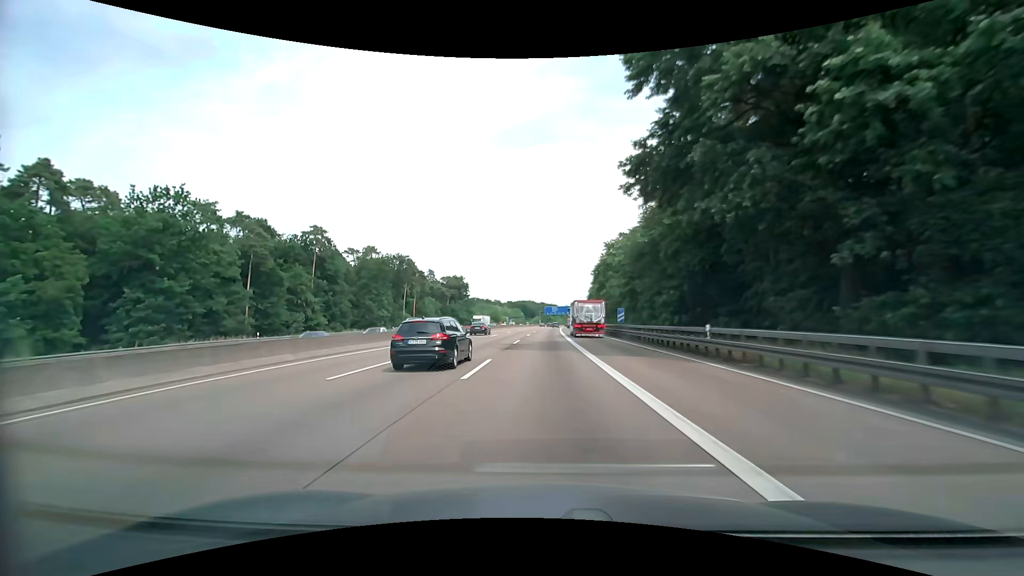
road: motorway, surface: asphalt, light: Day
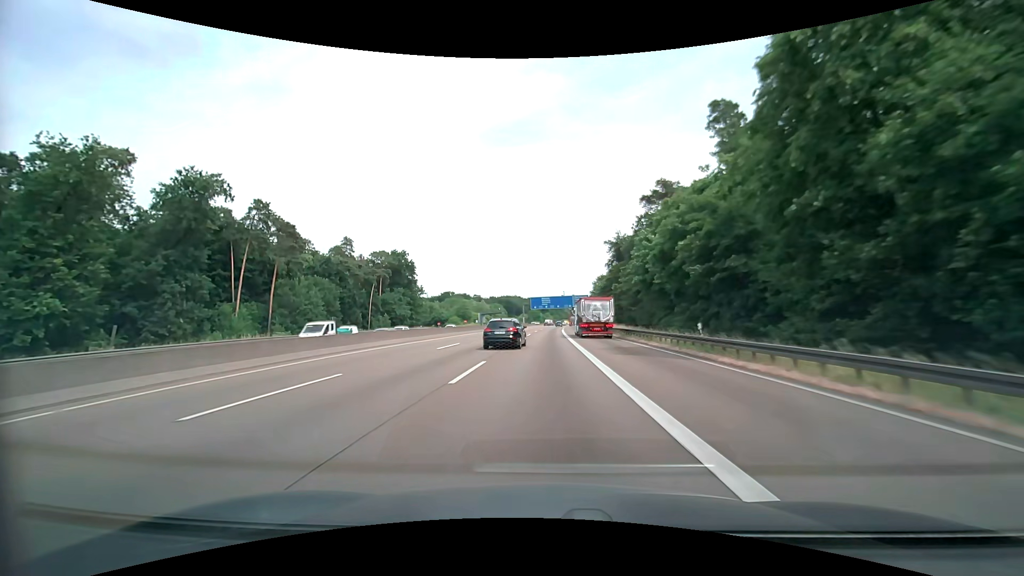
(+1.0, +77.1) m; +1°
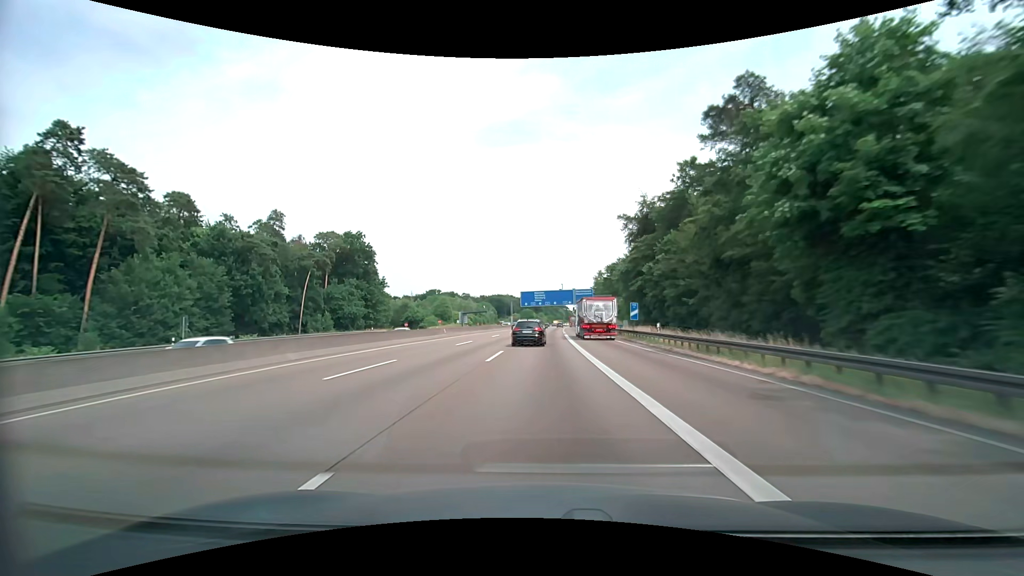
(+0.2, +31.2) m; +1°
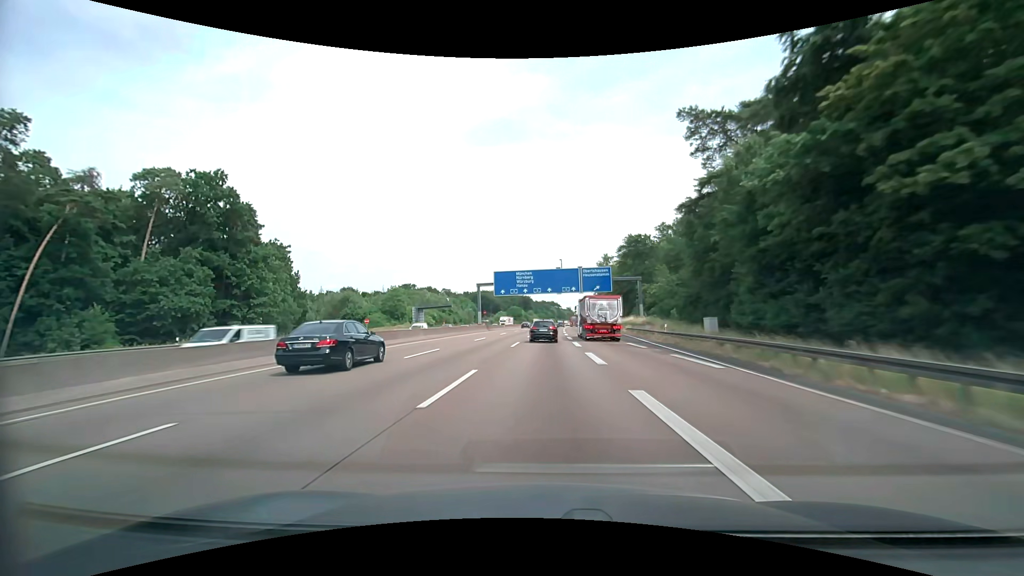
(+0.6, +47.2) m; +1°
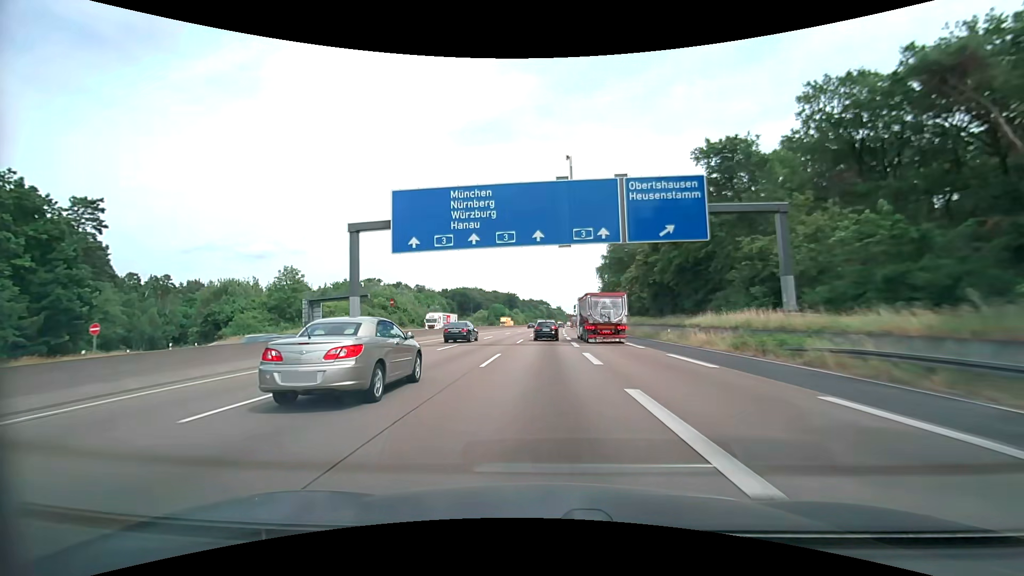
(+0.5, +47.7) m; +1°
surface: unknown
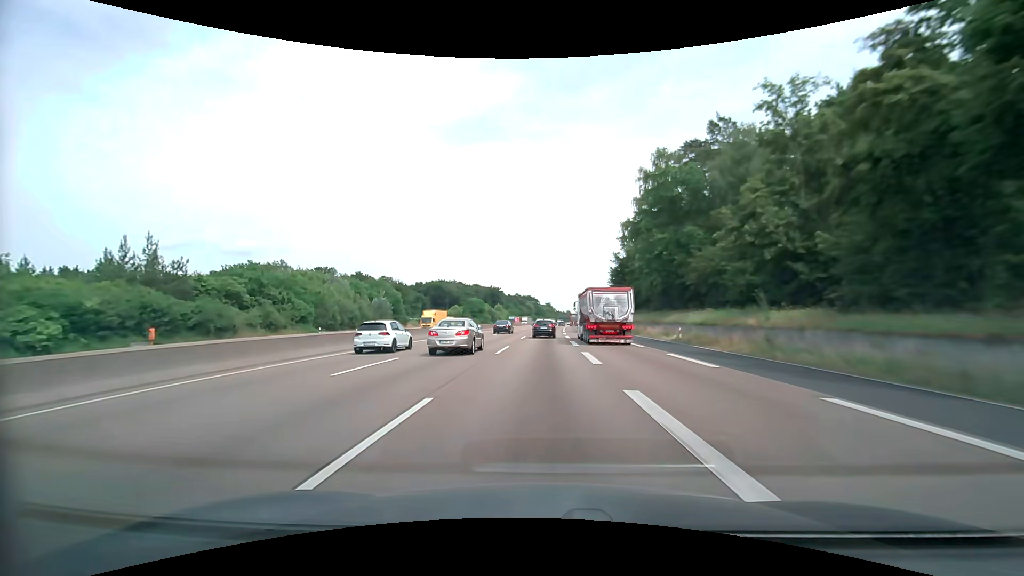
(+0.5, +48.2) m; +1°
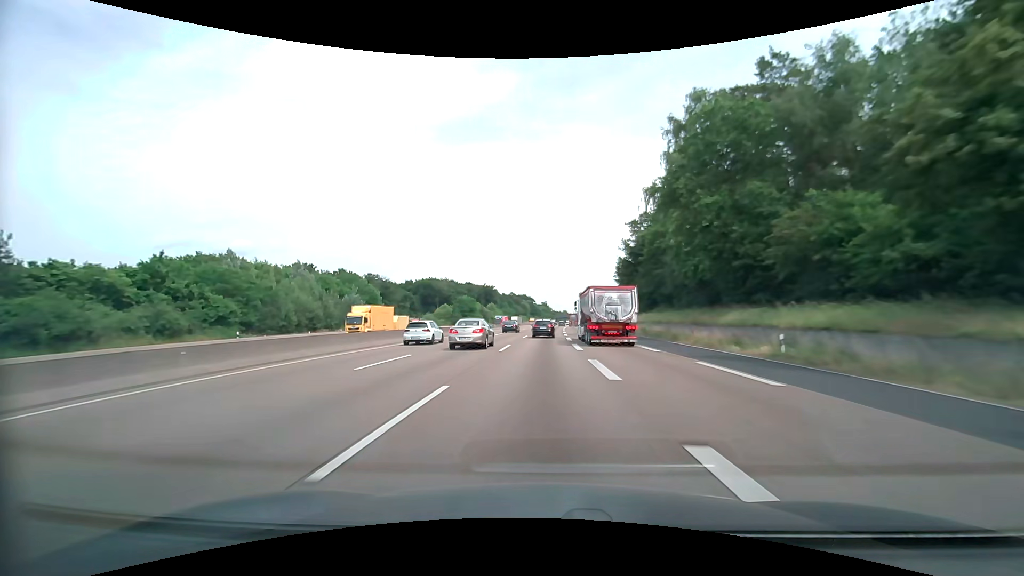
(+0.1, +16.2) m; +1°
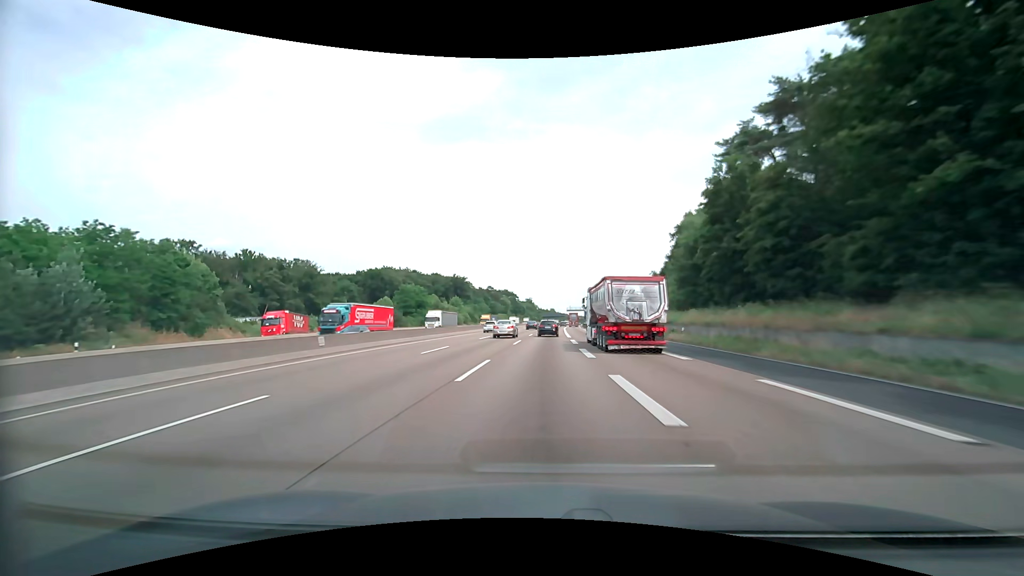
(+1.1, +64.7) m; +2°
(0, +10) (0, +20) (0, +30) (0, +40) (+1, +50) (+1, +60) (+1, +70) (+2, +80) (+2, +90) (+3, +100) m
